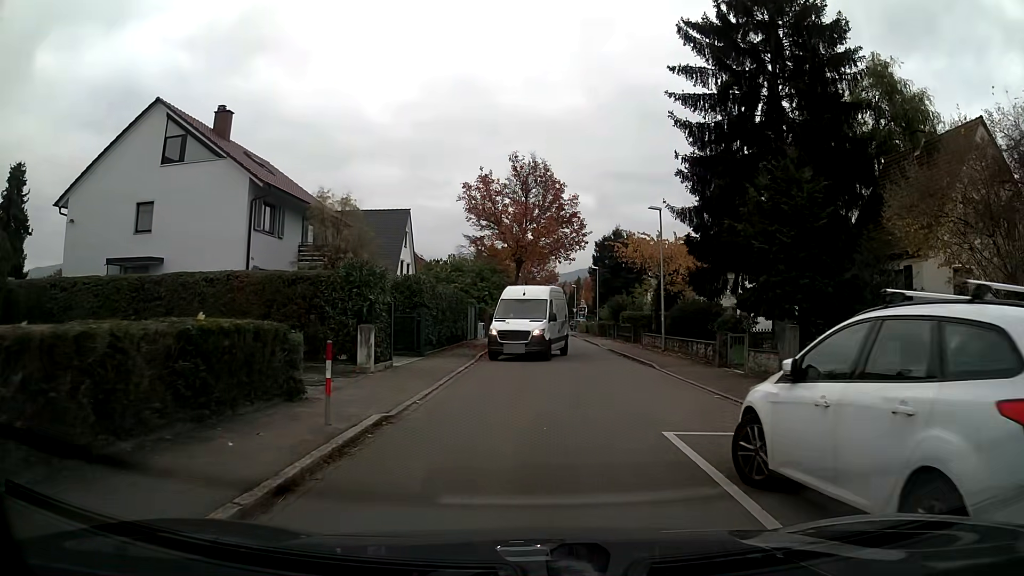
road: residential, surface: asphalt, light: Day
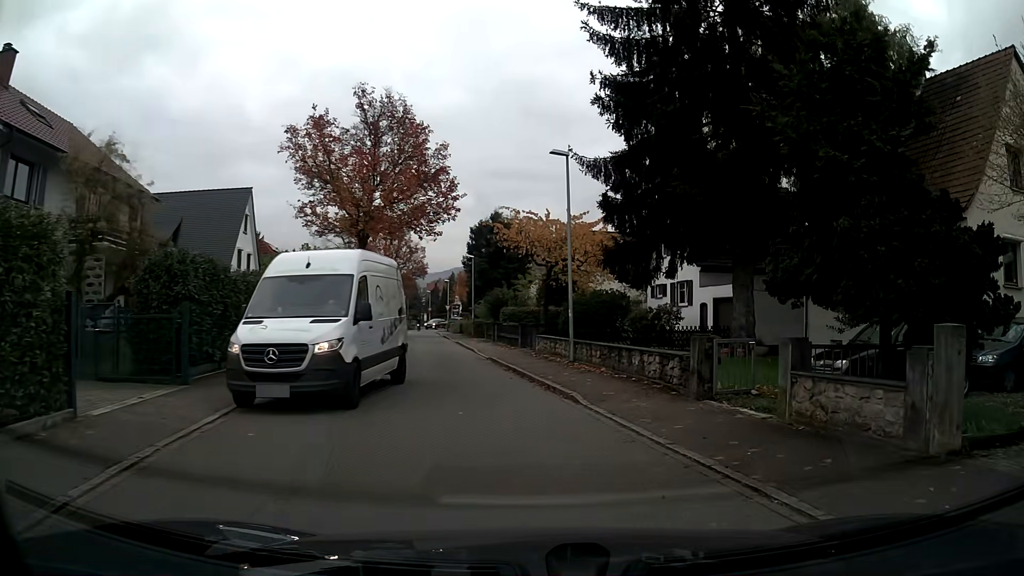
(+0.8, +9.2) m; +11°
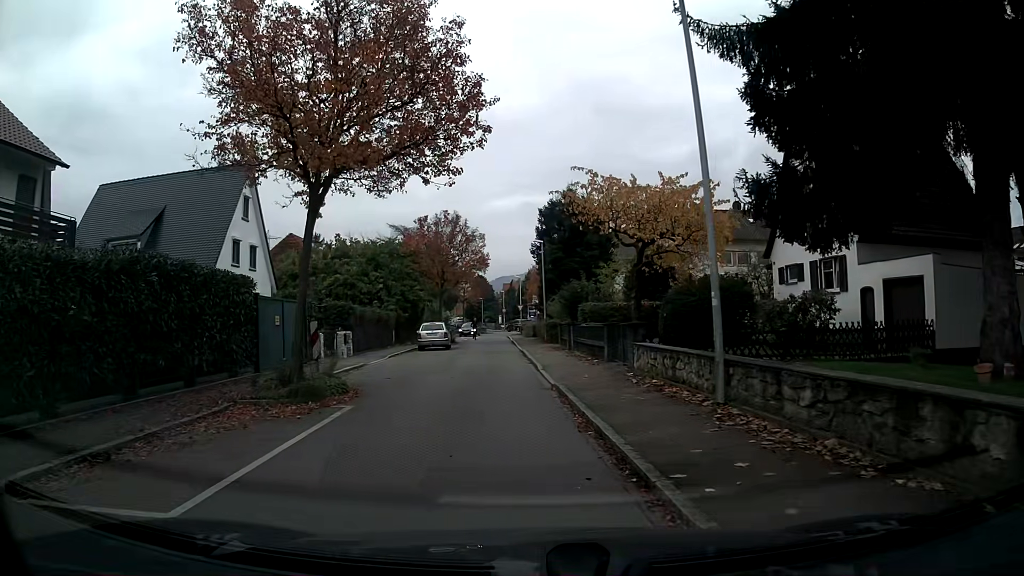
(-0.4, +10.5) m; -9°
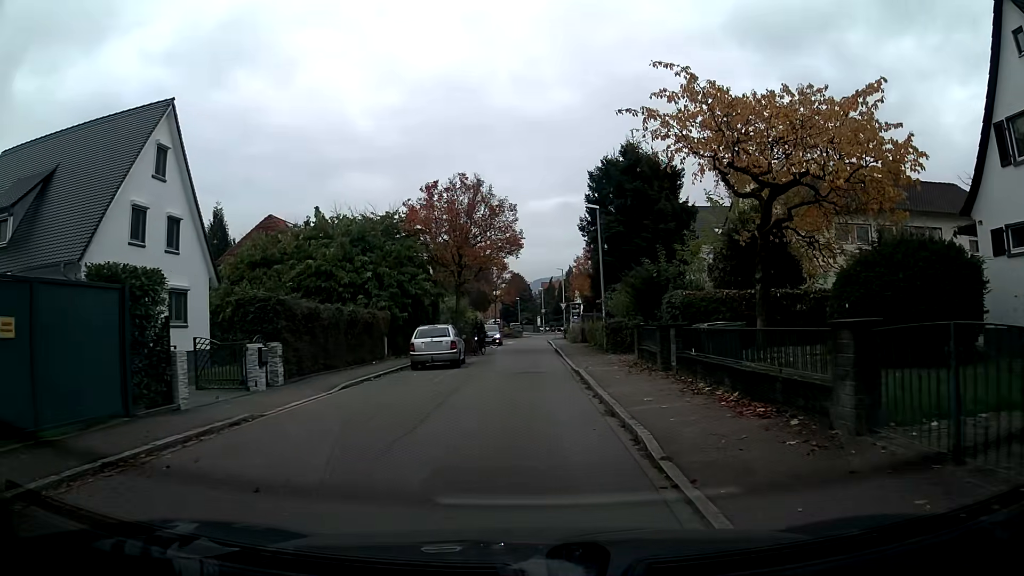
(-0.4, +12.7) m; -2°
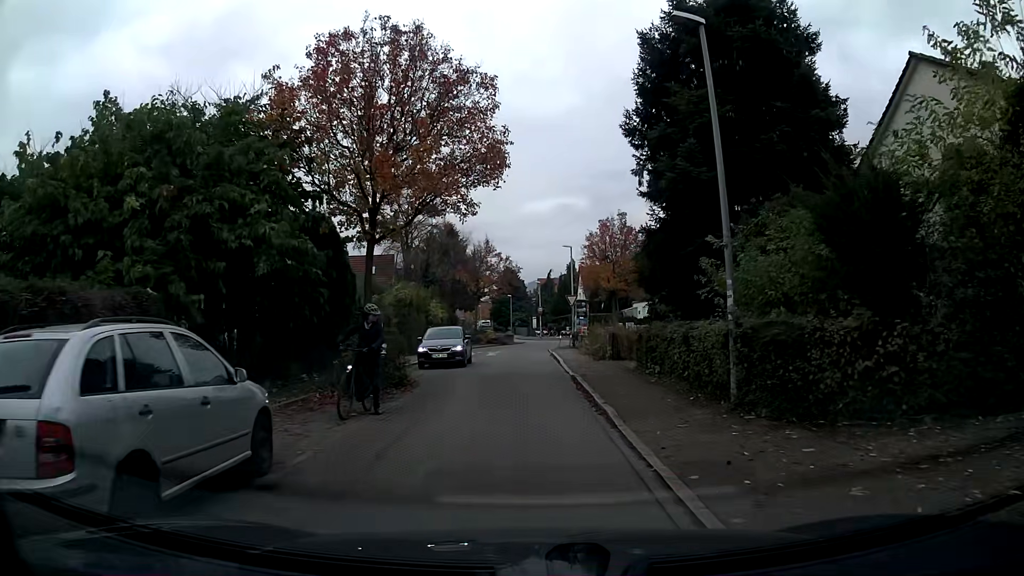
(-0.2, +18.6) m; -1°
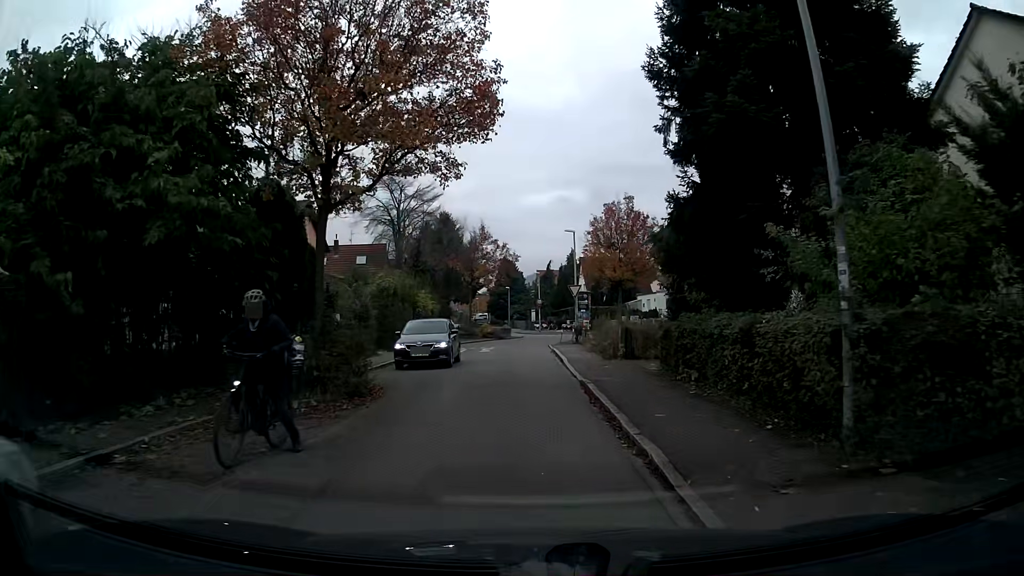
(0.0, +3.8) m; 0°
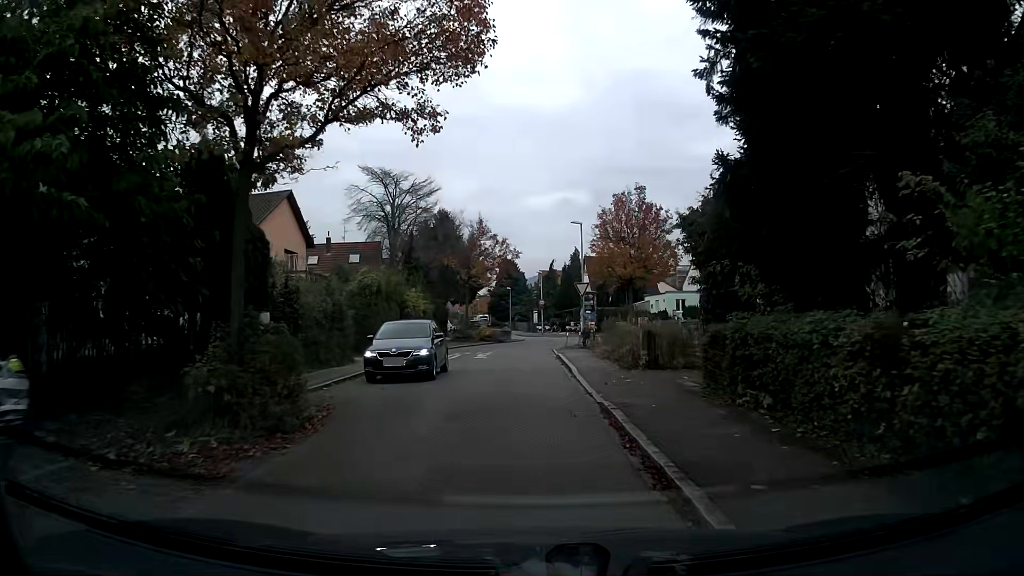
(0.0, +3.8) m; 0°
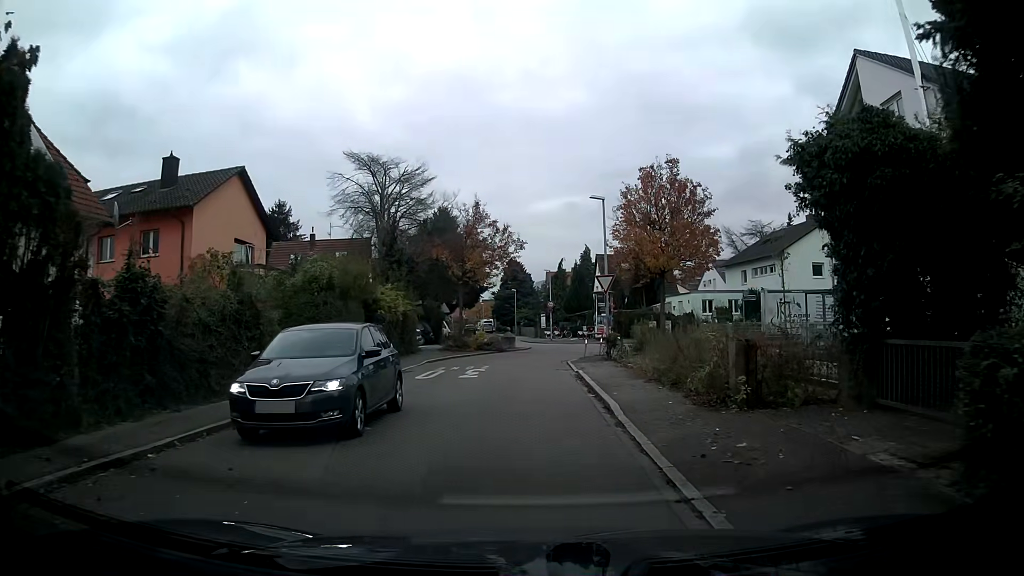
(0.0, +7.6) m; -1°
(0, +10) (0, +20) (+1, +30) (+6, +39) (+3, +48) (0, +57) (-2, +67) (-3, +77) (-4, +87) (-5, +97) m
